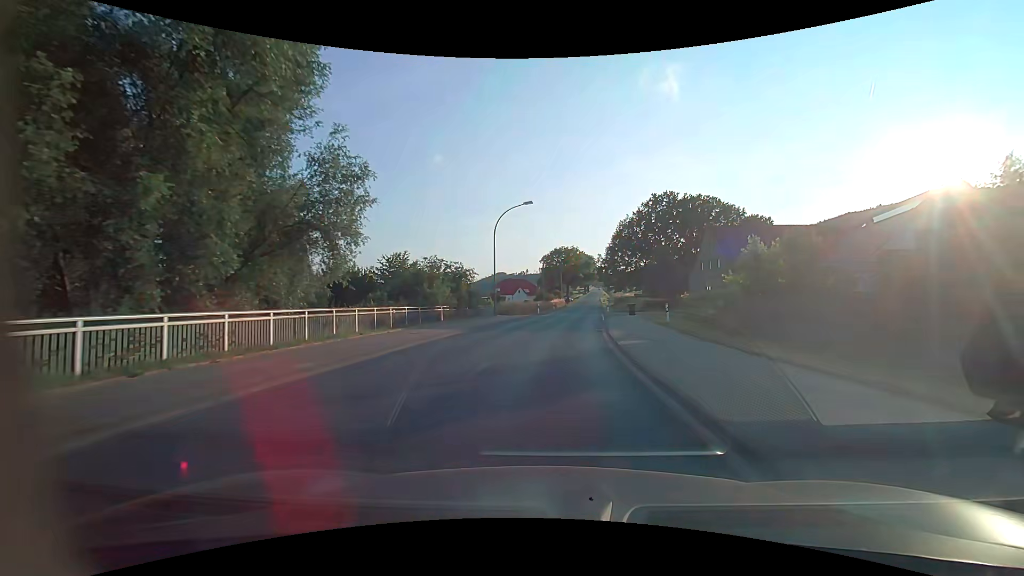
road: secondary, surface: asphalt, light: Day
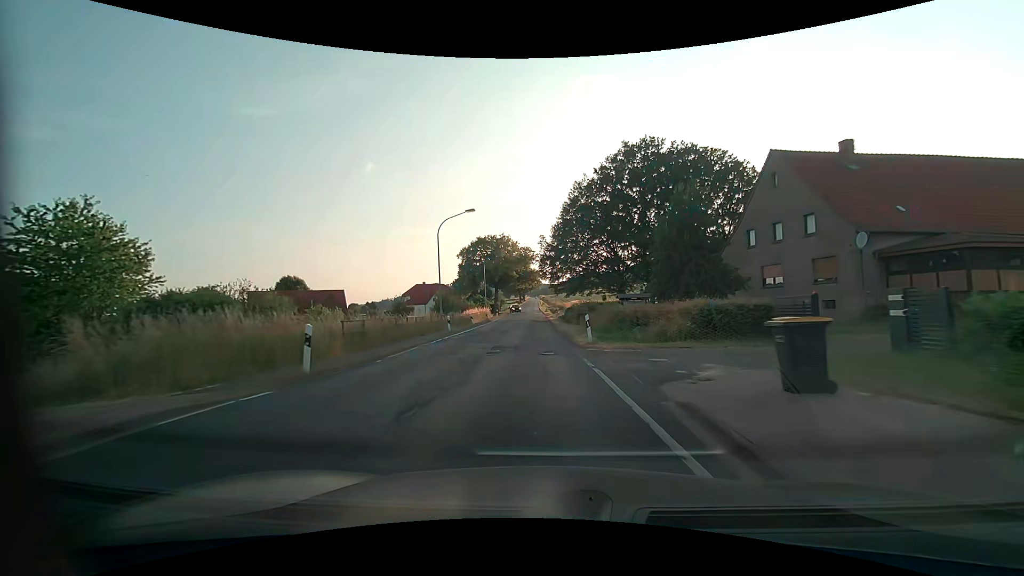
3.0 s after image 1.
(+2.9, +38.4) m; +7°
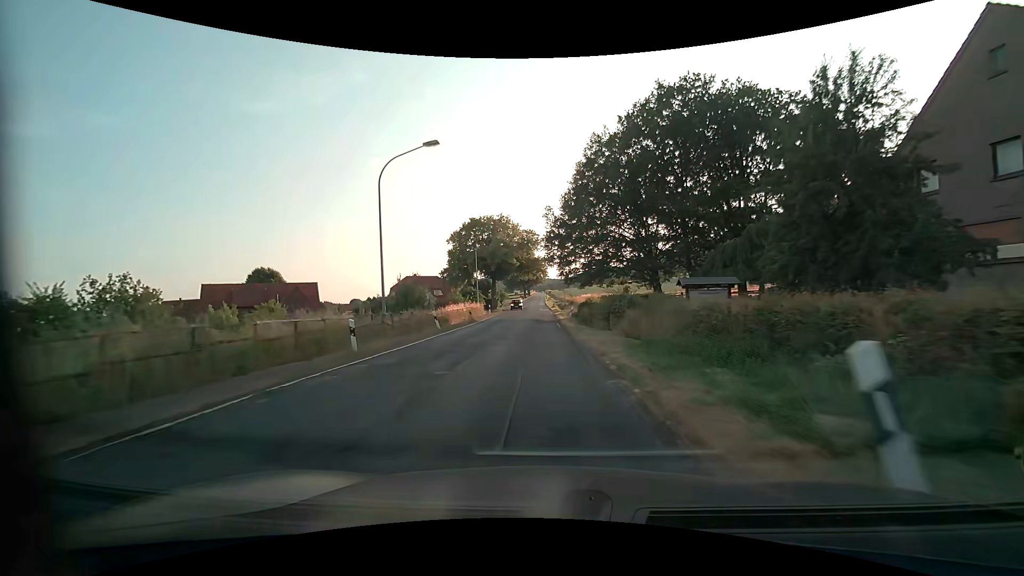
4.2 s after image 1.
(0.0, +15.4) m; 0°
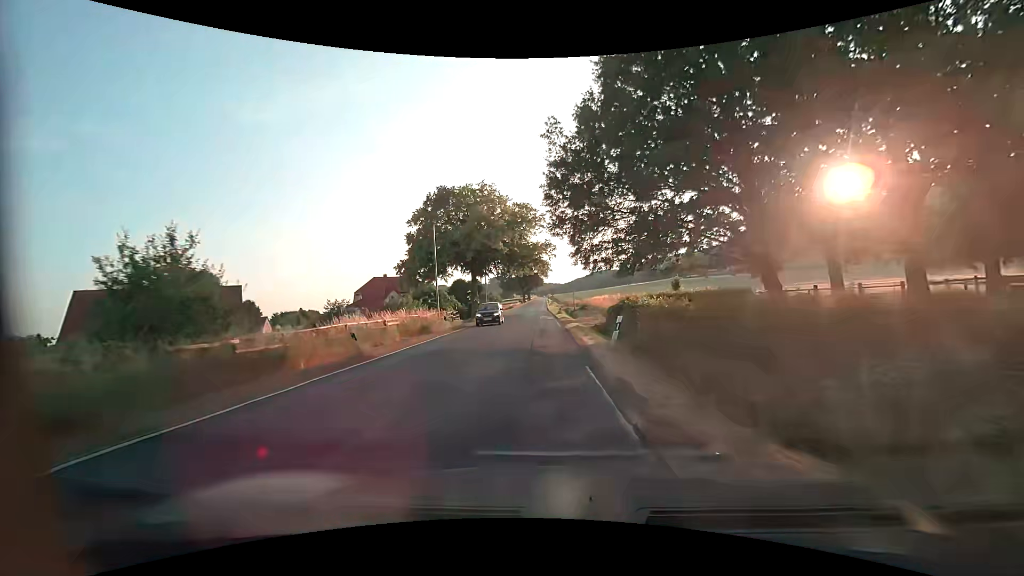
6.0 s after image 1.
(-0.1, +23.3) m; 0°
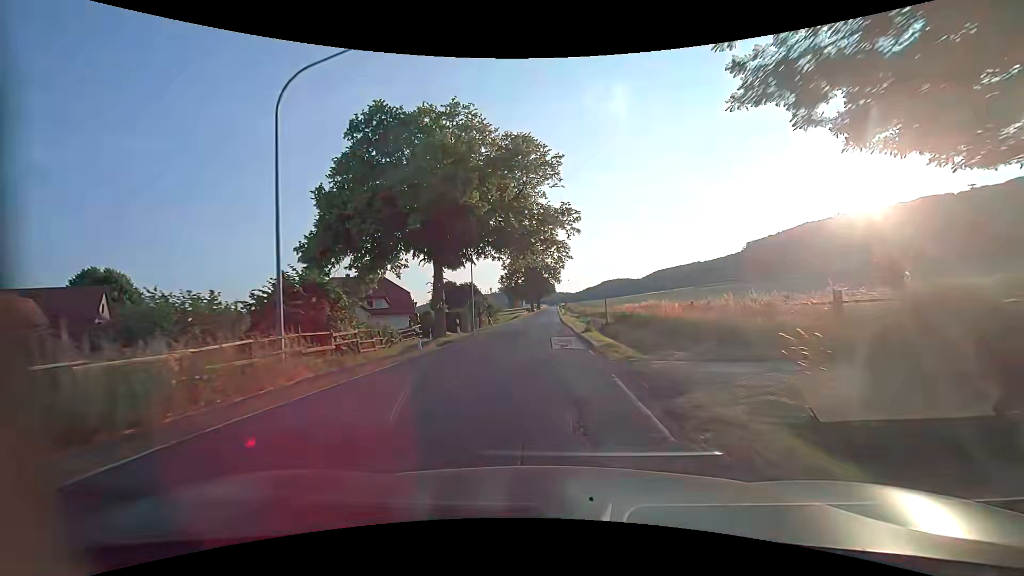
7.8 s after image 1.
(-0.3, +23.3) m; -1°
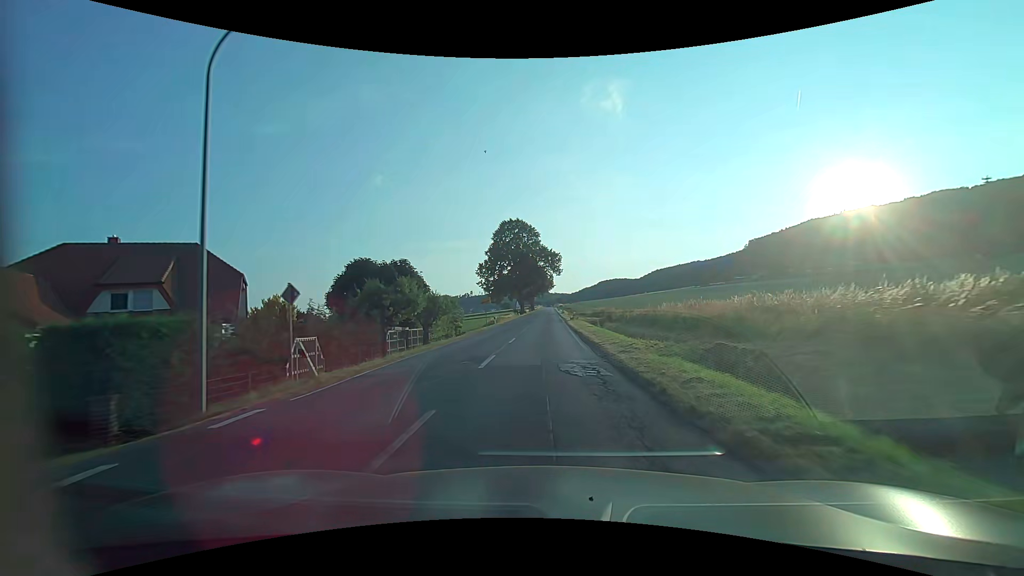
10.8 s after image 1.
(+0.3, +39.3) m; +1°
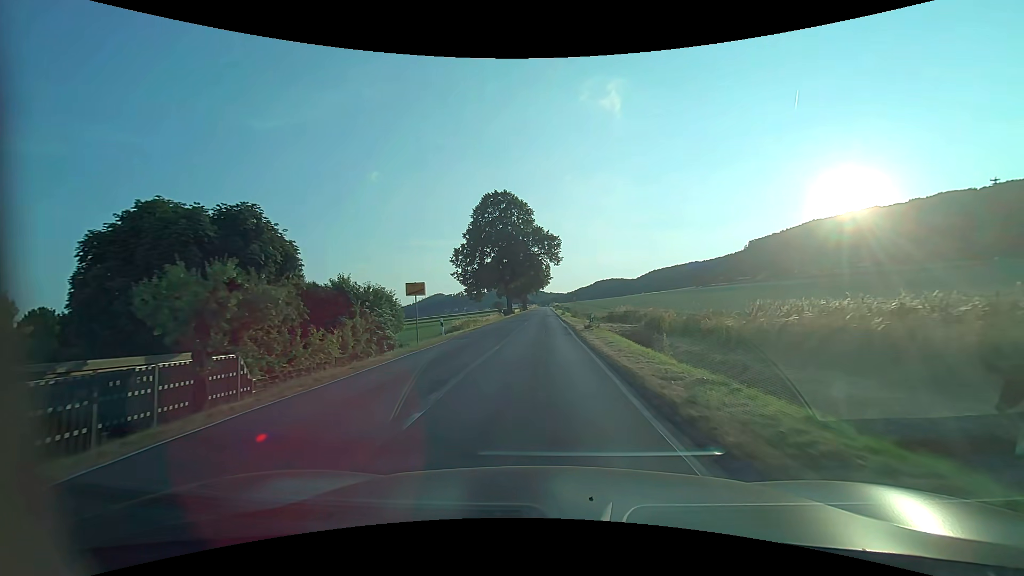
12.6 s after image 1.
(+0.1, +24.3) m; +1°
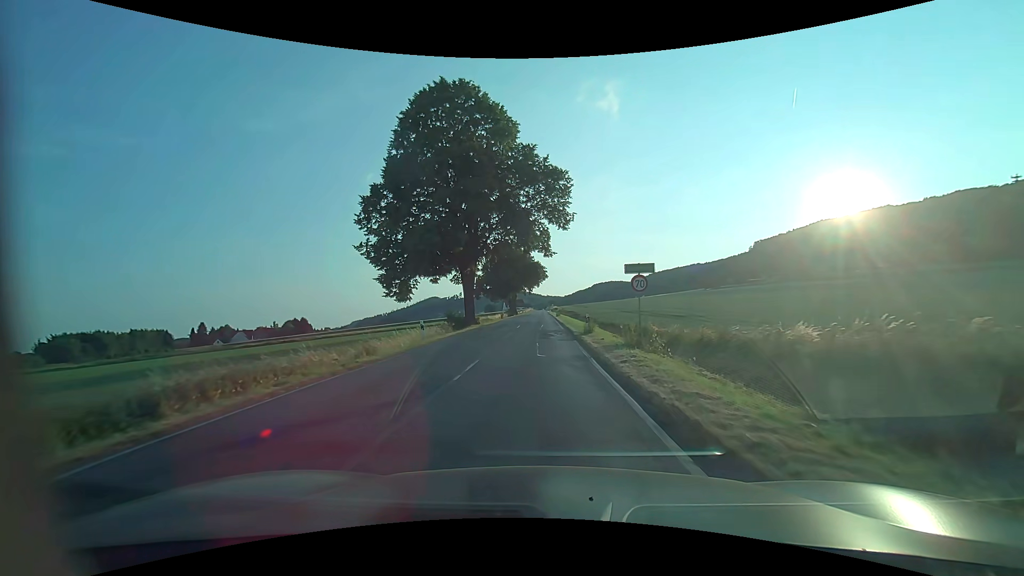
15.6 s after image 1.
(+0.1, +40.4) m; 0°
(0, +10) (0, +20) (0, +30) (0, +40) (0, +50) (0, +60) (0, +70) (0, +80) (0, +90) (0, +100) m
